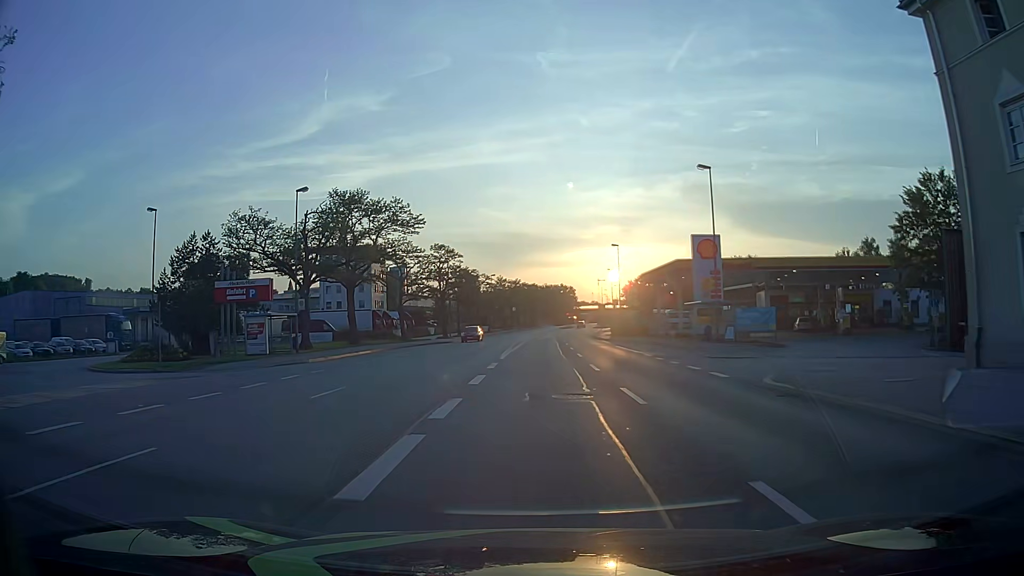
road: primary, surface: asphalt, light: Day
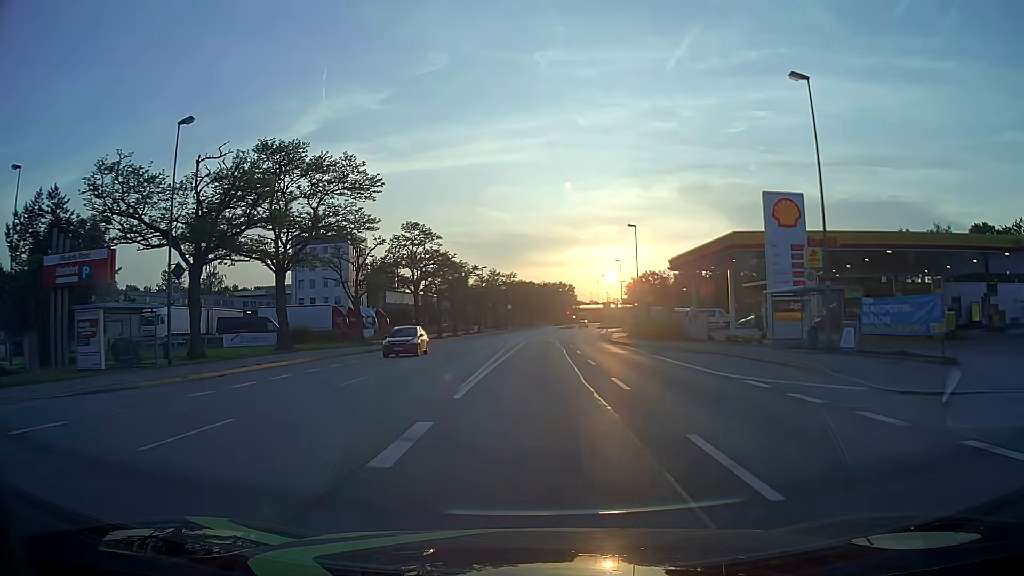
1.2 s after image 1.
(0.0, +15.4) m; 0°
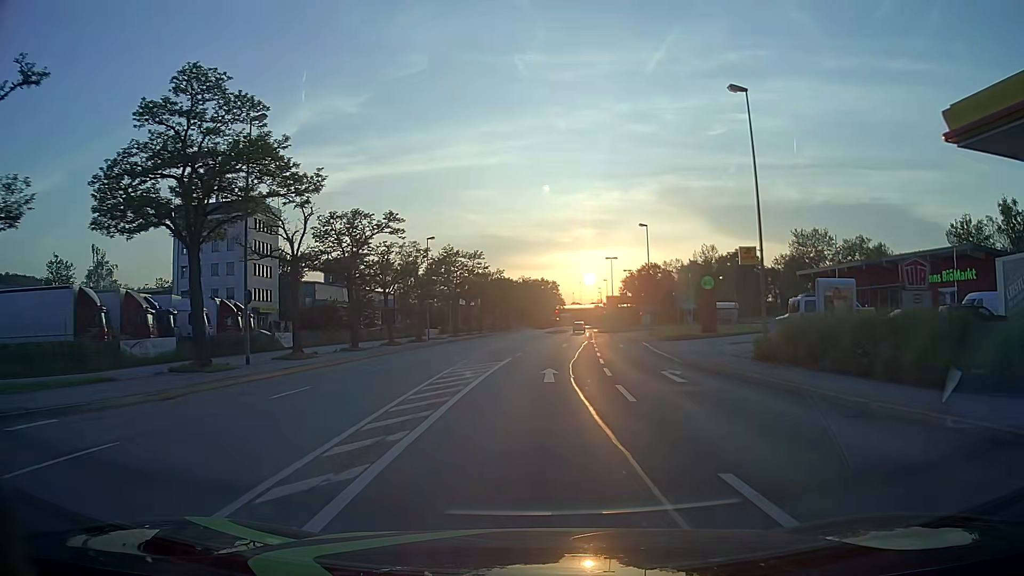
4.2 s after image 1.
(+0.5, +38.1) m; +2°
(0, +10) (0, +20) (+1, +30) (+2, +40) (+2, +50) (+3, +60) (+4, +70) (+5, +80) (+6, +90) (+7, +100) m
